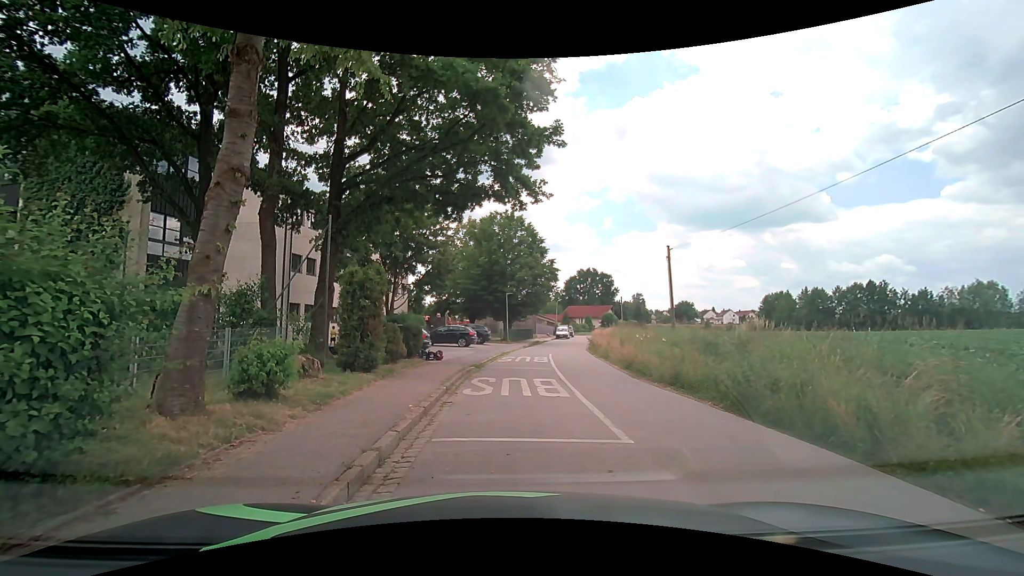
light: Day
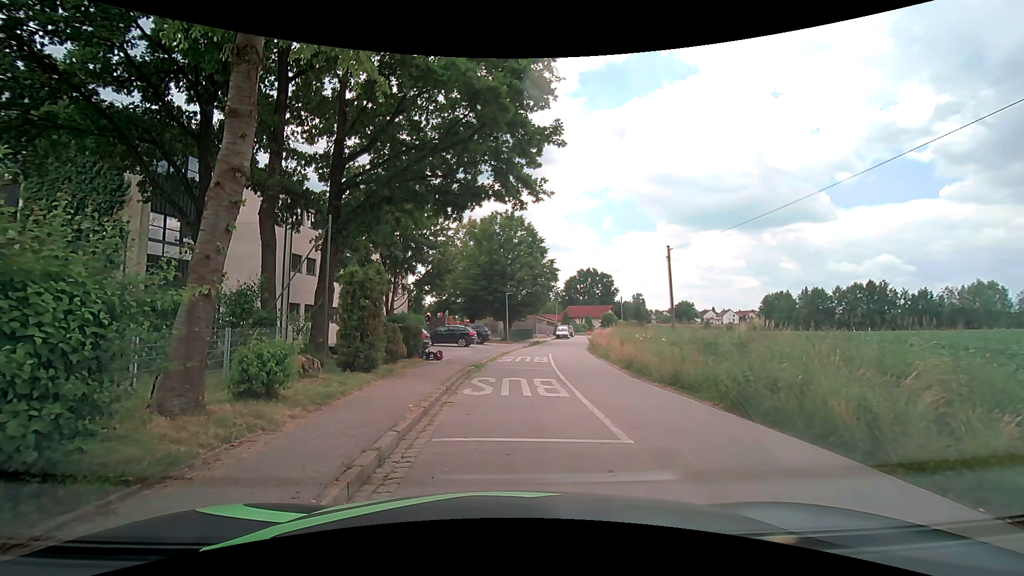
(0.0, 0.0) m; 0°
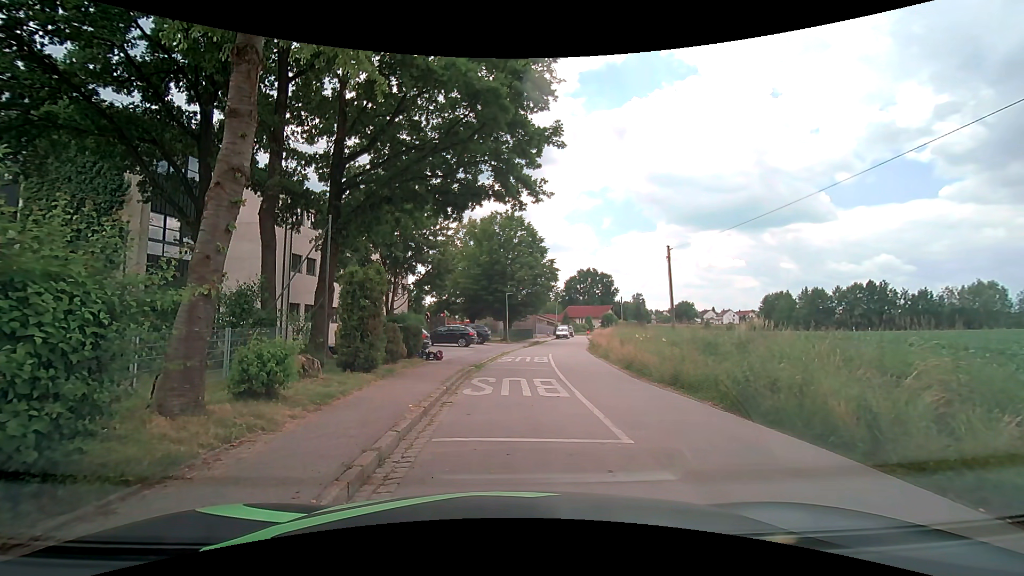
(0.0, 0.0) m; 0°
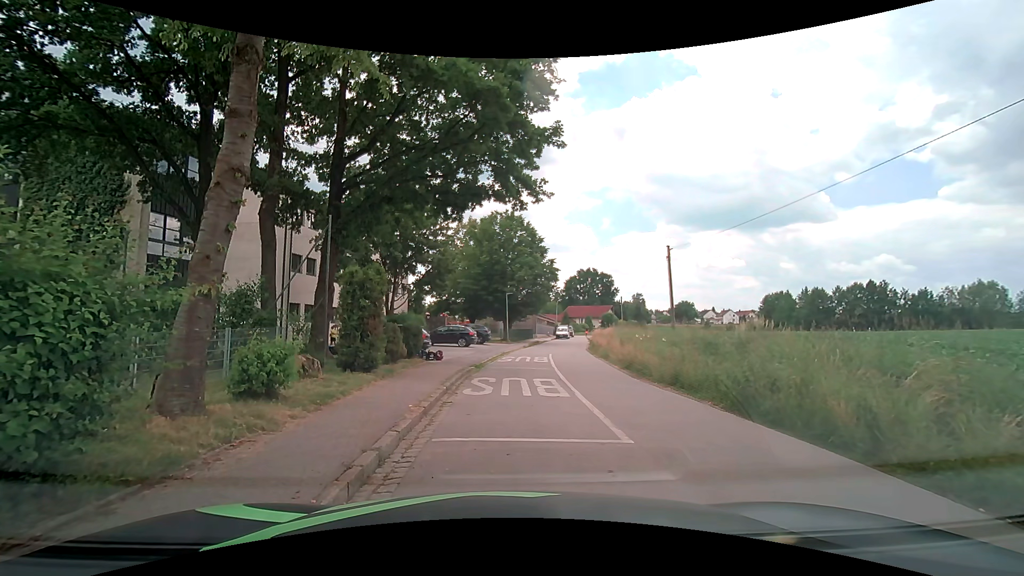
(0.0, 0.0) m; 0°
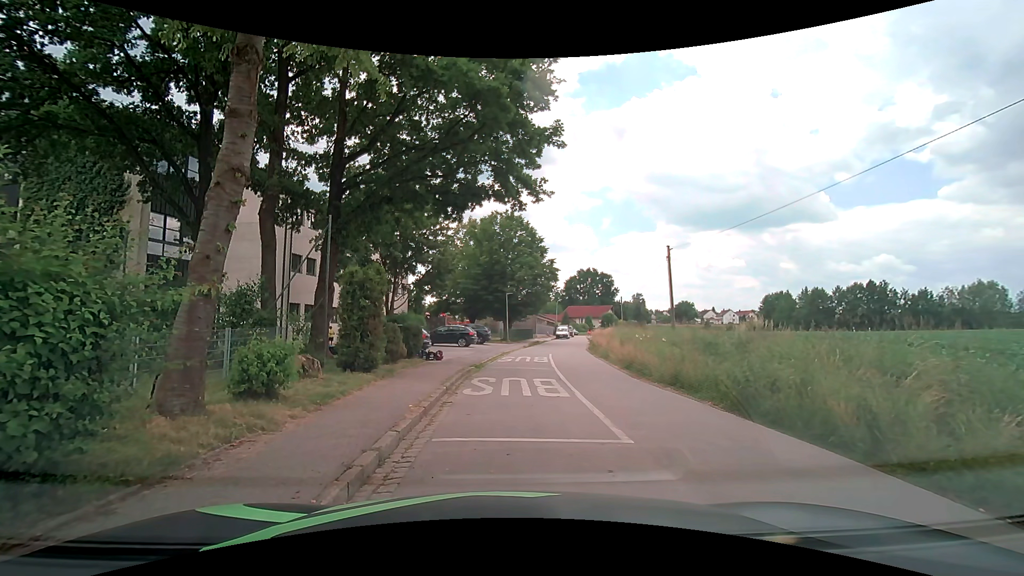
(0.0, 0.0) m; 0°
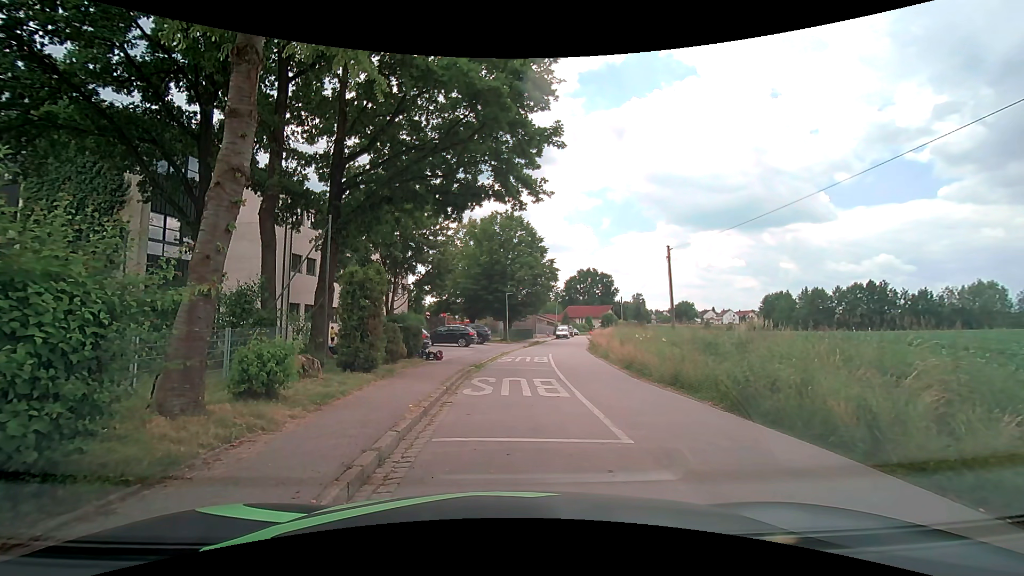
(0.0, 0.0) m; 0°
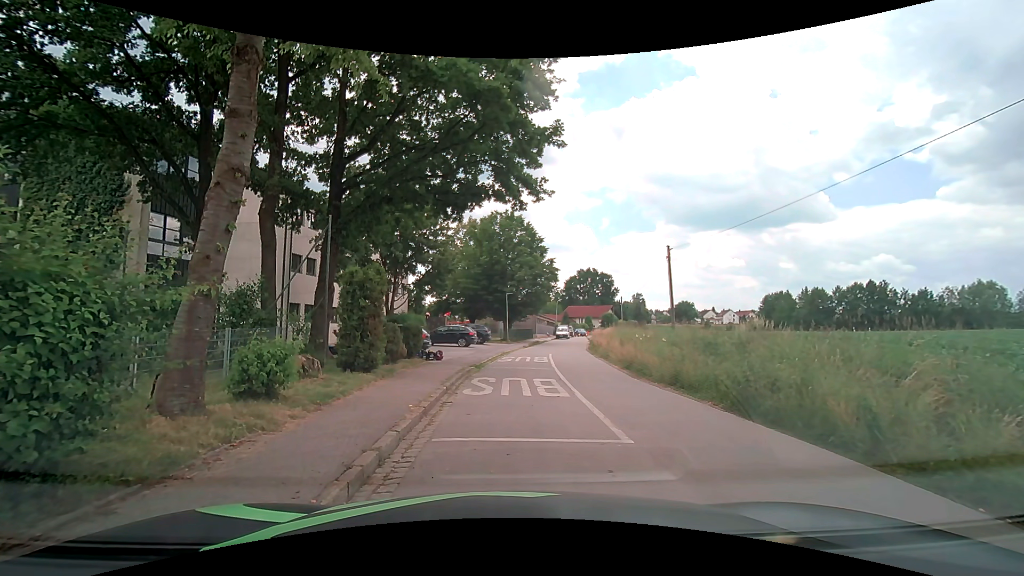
(0.0, 0.0) m; 0°
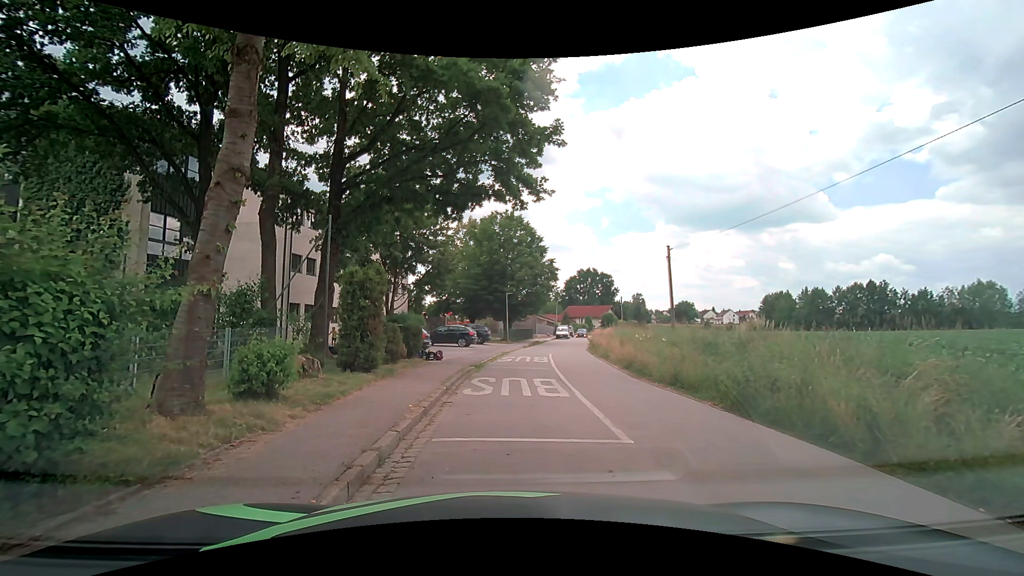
(0.0, 0.0) m; 0°
